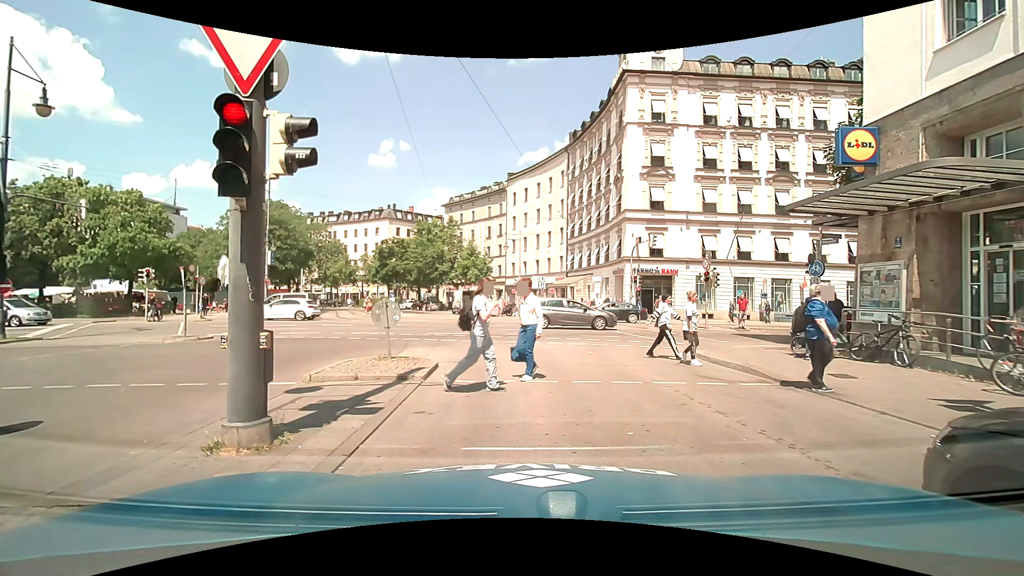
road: service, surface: asphalt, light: Day
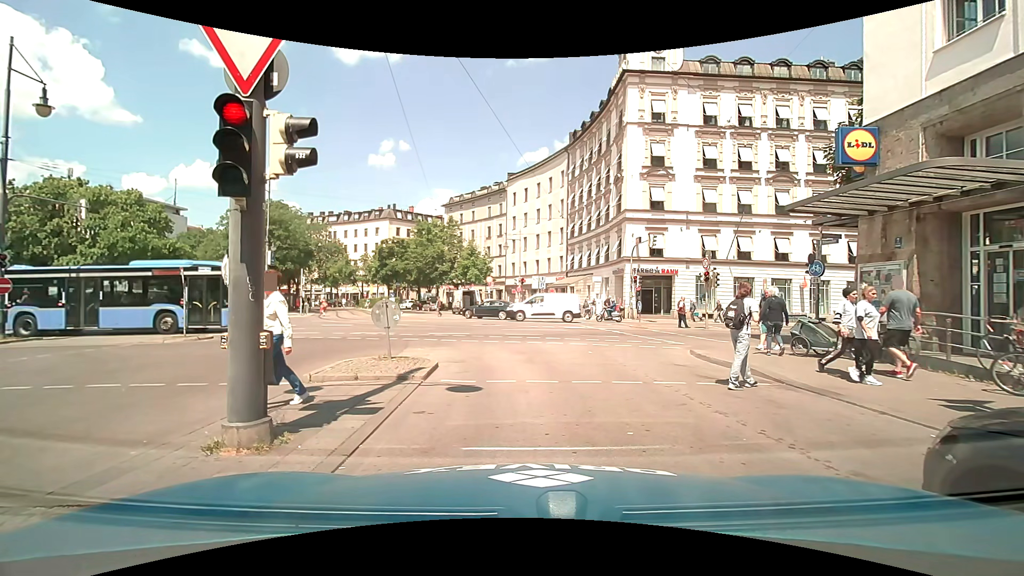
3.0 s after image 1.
(0.0, 0.0) m; 0°
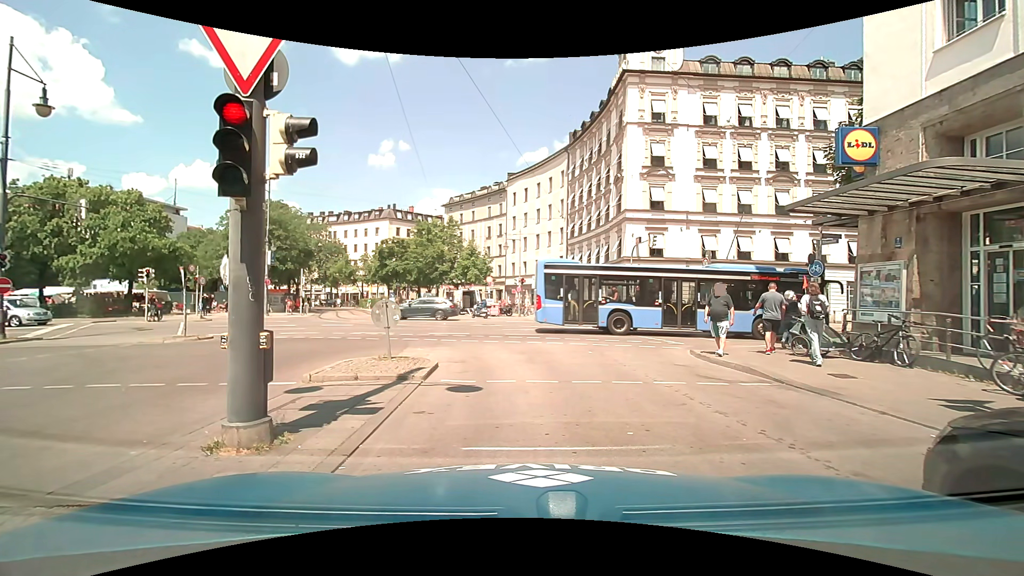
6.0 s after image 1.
(0.0, 0.0) m; 0°
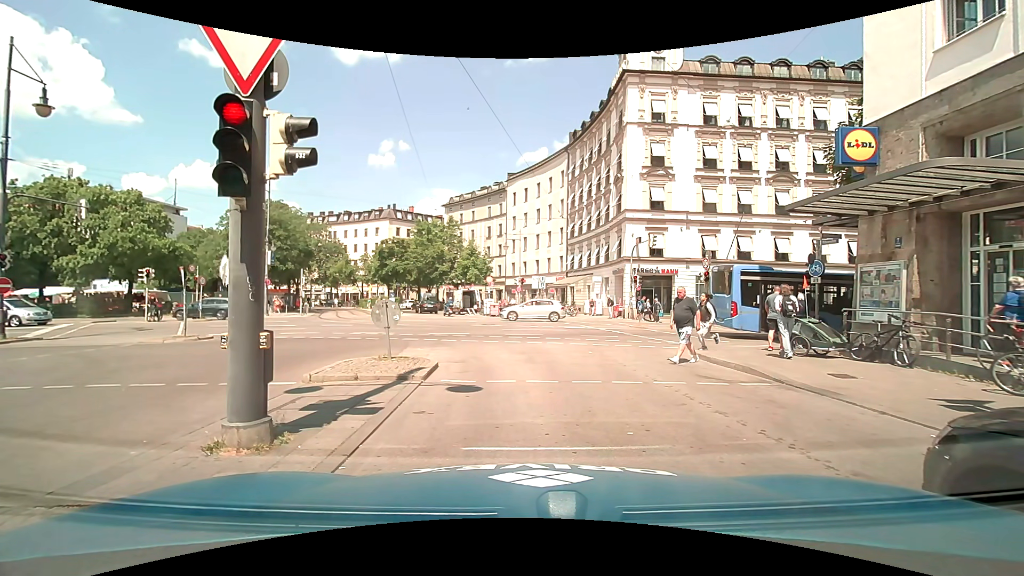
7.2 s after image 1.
(0.0, 0.0) m; 0°
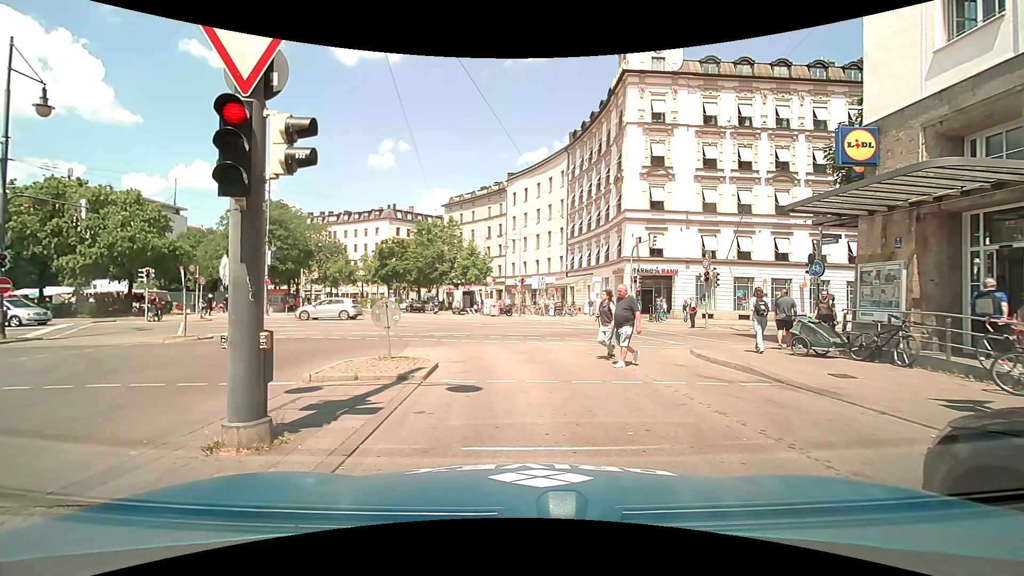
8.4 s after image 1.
(0.0, 0.0) m; 0°
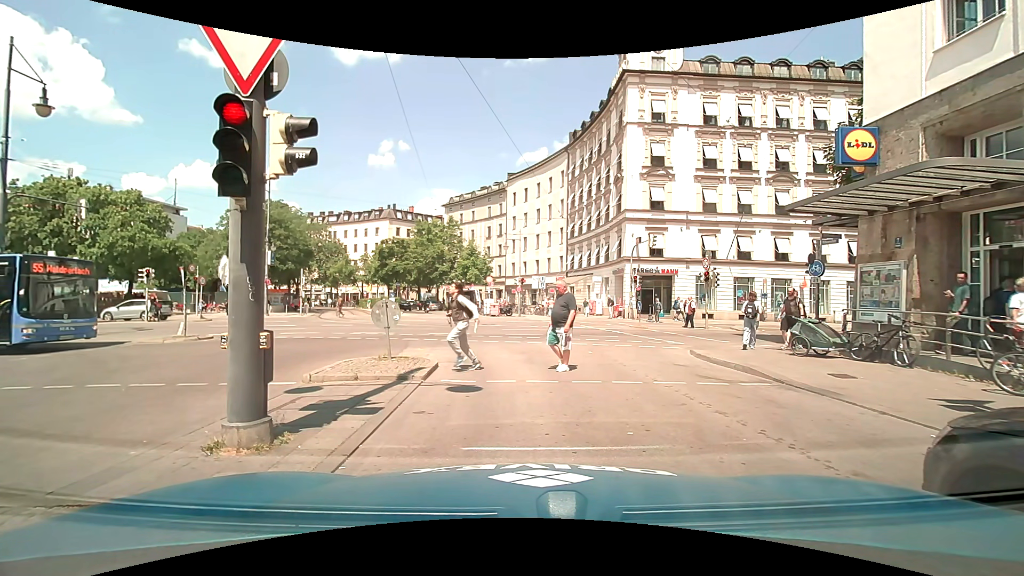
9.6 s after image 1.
(0.0, 0.0) m; 0°
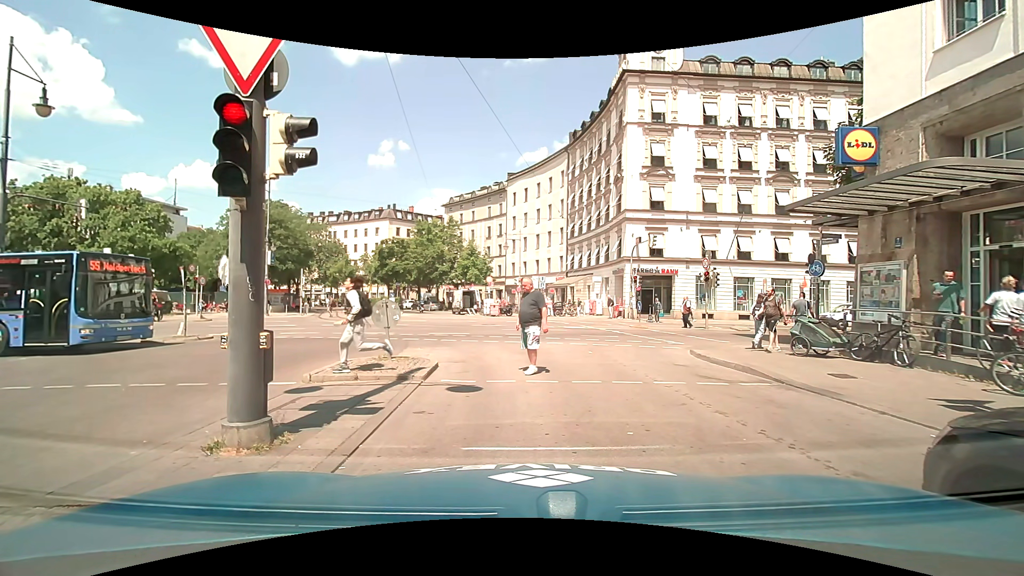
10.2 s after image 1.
(0.0, 0.0) m; 0°
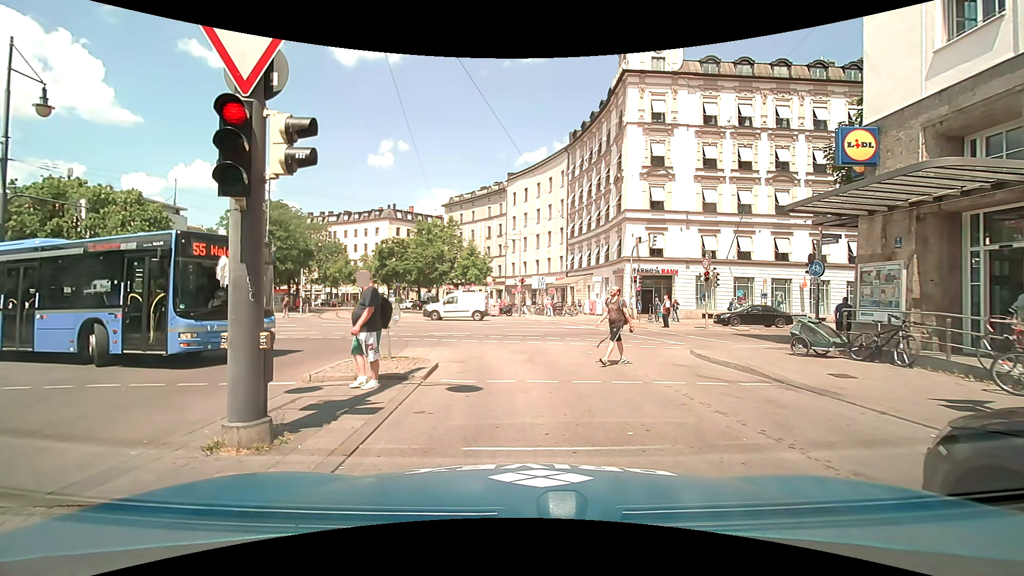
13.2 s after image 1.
(0.0, 0.0) m; 0°
